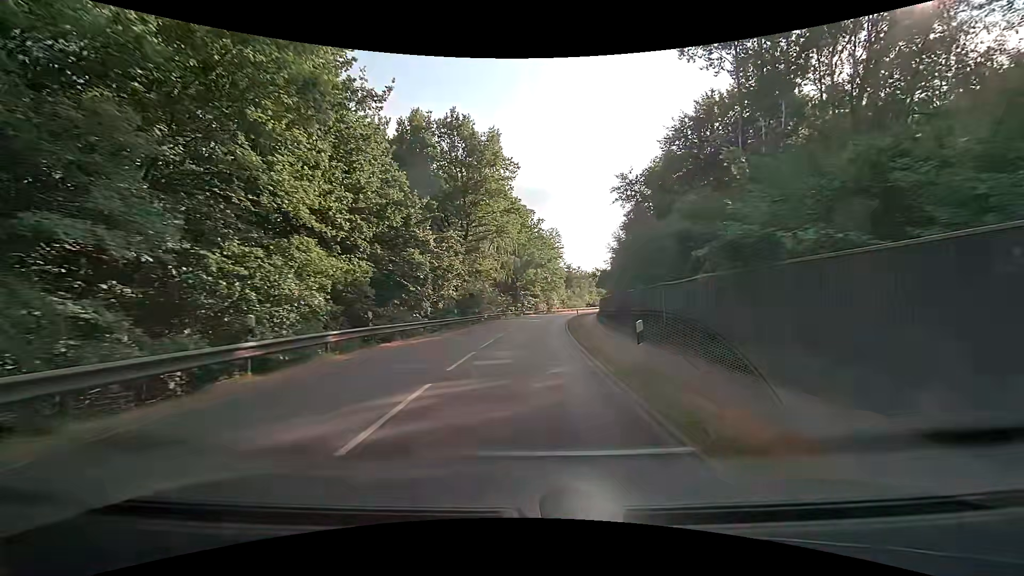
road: secondary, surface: asphalt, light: Day
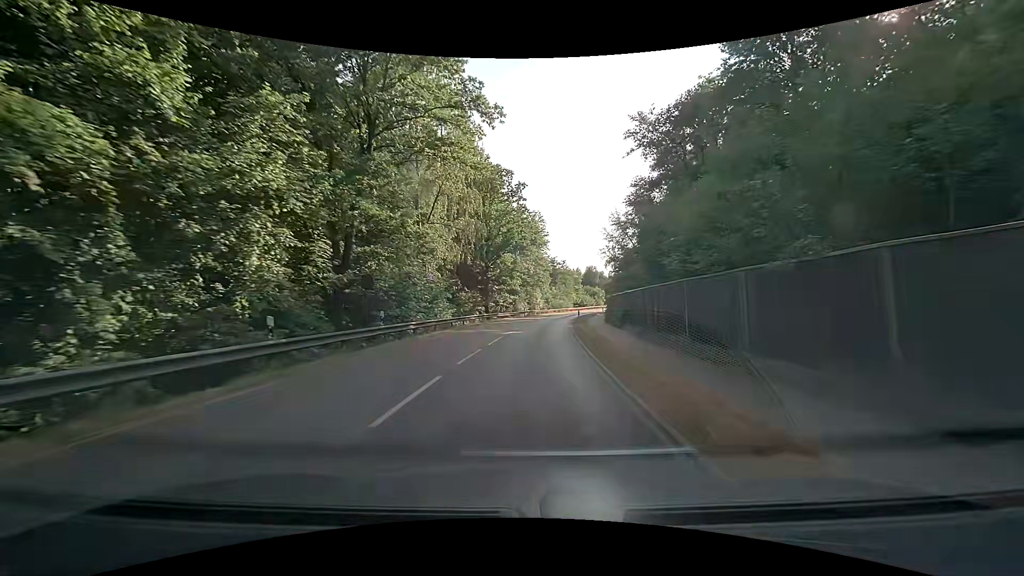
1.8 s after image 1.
(+0.4, +22.9) m; +2°
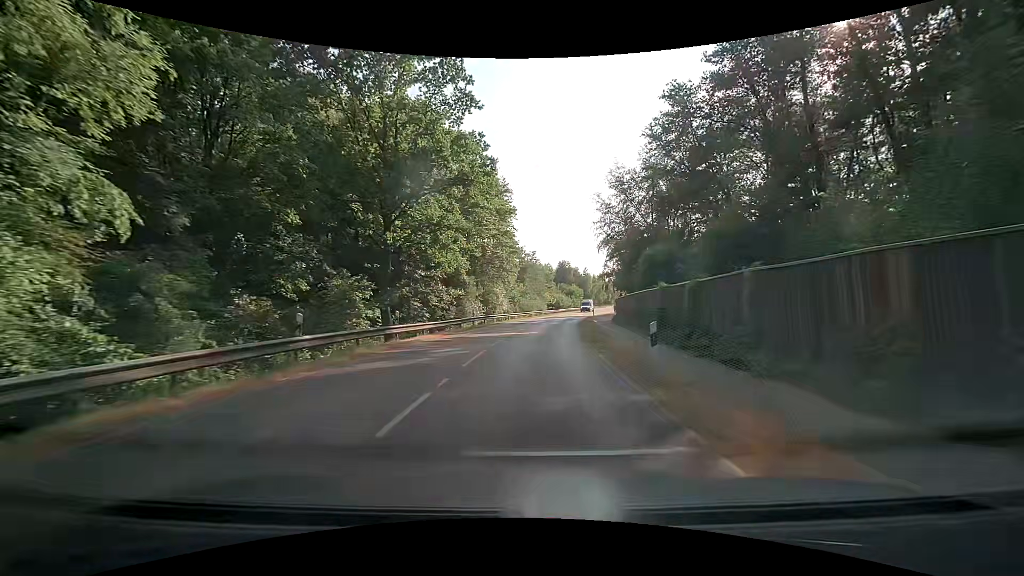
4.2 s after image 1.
(+0.9, +30.5) m; +4°
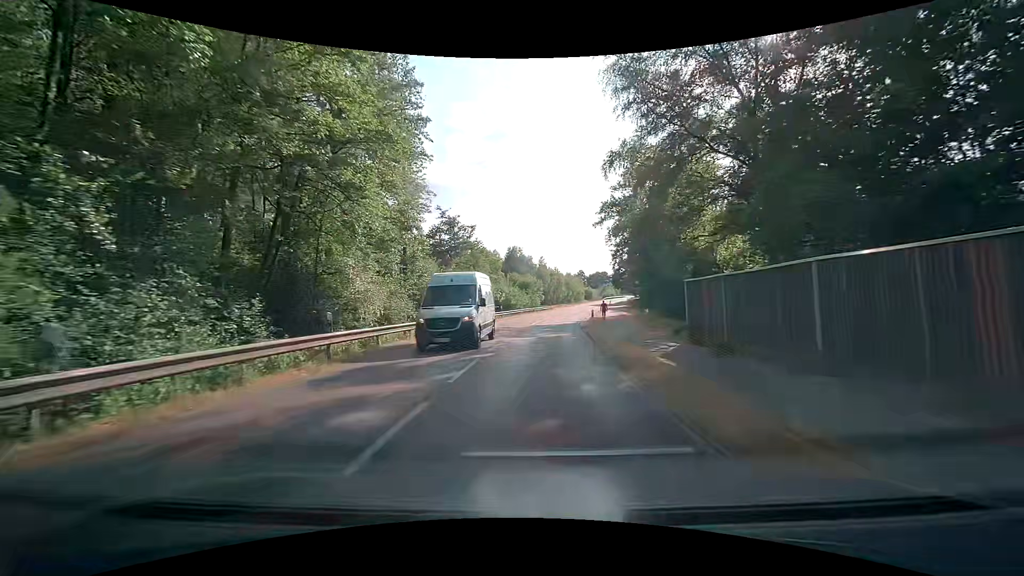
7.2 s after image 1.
(+1.9, +38.0) m; +6°
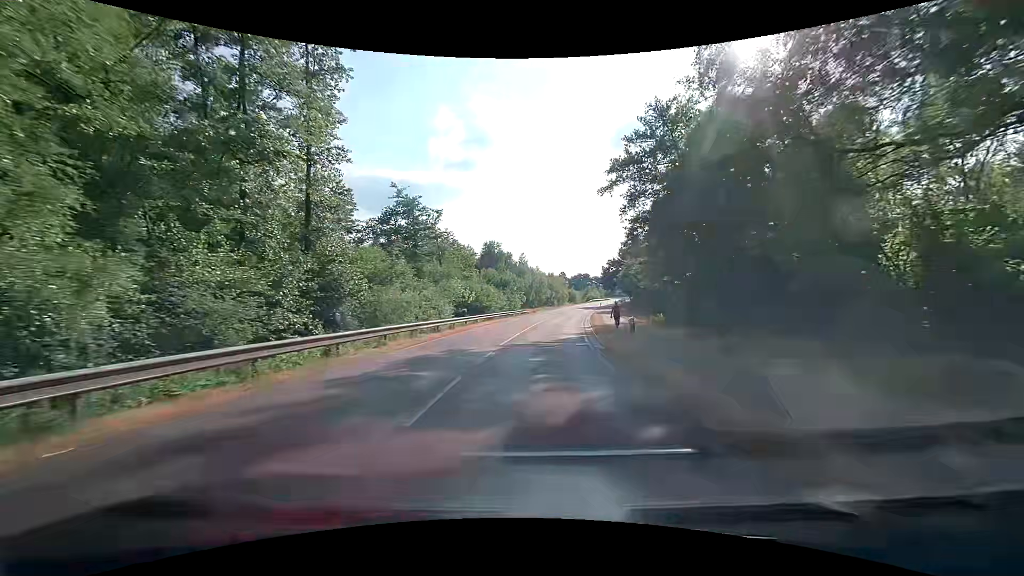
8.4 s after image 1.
(+0.2, +15.2) m; +2°
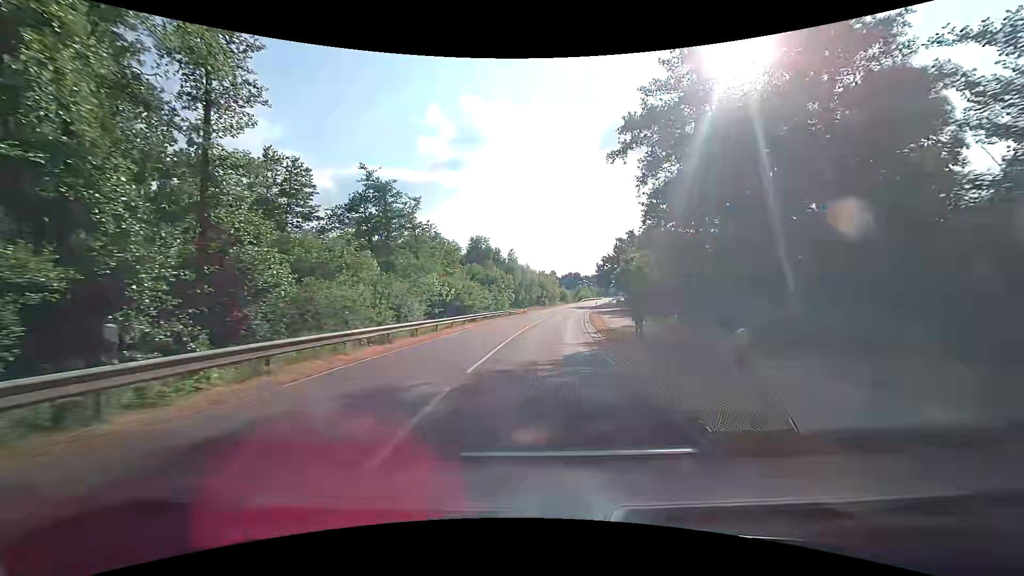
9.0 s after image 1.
(+0.1, +7.6) m; +2°
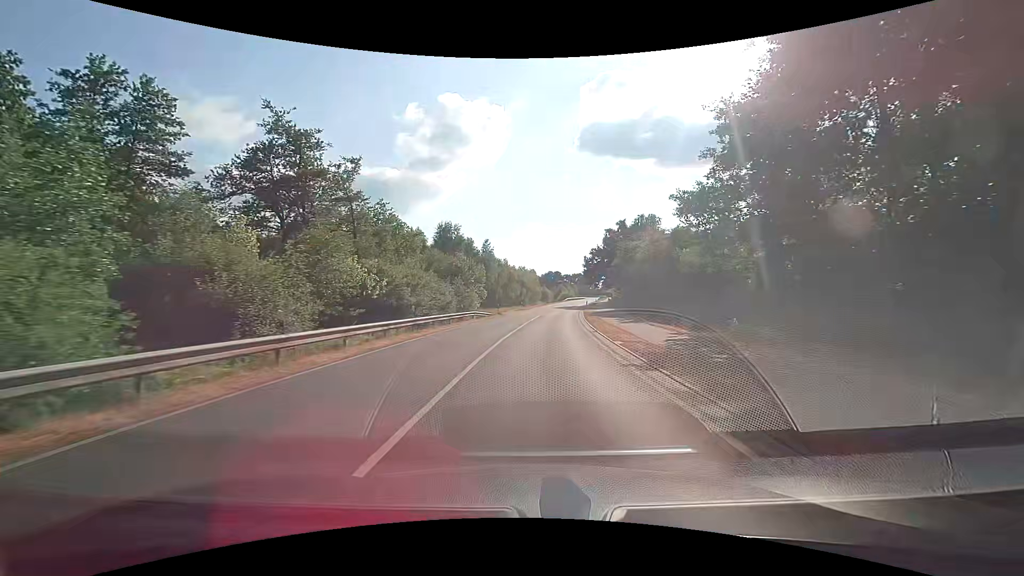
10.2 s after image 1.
(+0.3, +15.2) m; +2°
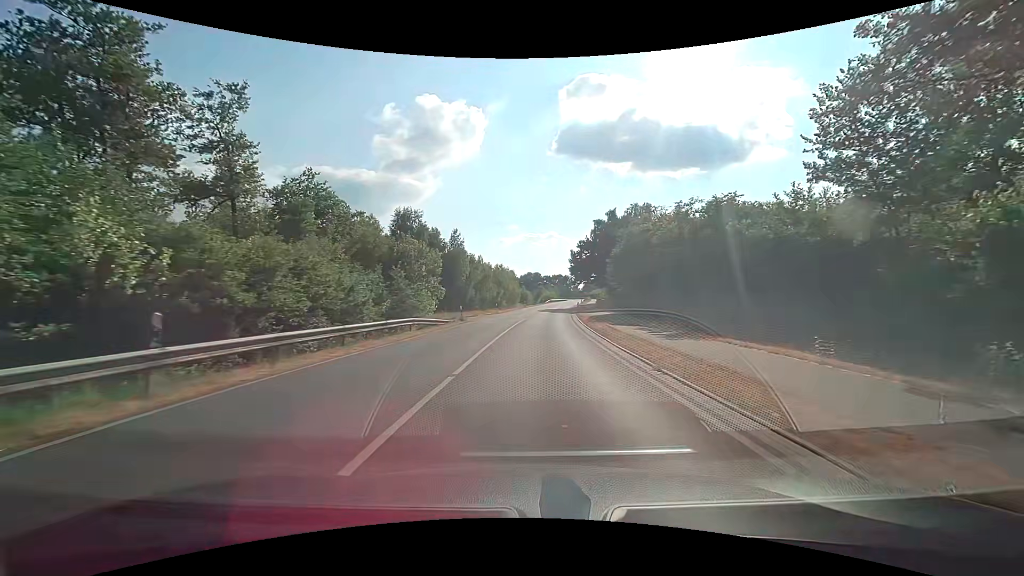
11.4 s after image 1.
(+0.2, +15.2) m; +2°
(0, +10) (0, +20) (+1, +30) (+2, +40) (+2, +50) (+3, +60) (+4, +70) (+5, +80) (+6, +90) (+8, +100) m
